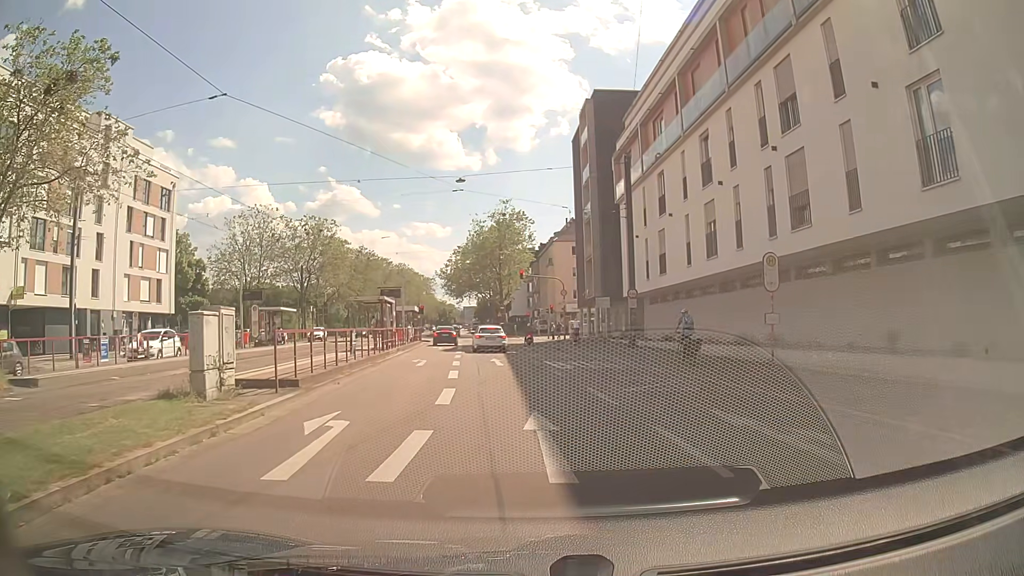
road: primary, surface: asphalt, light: Day
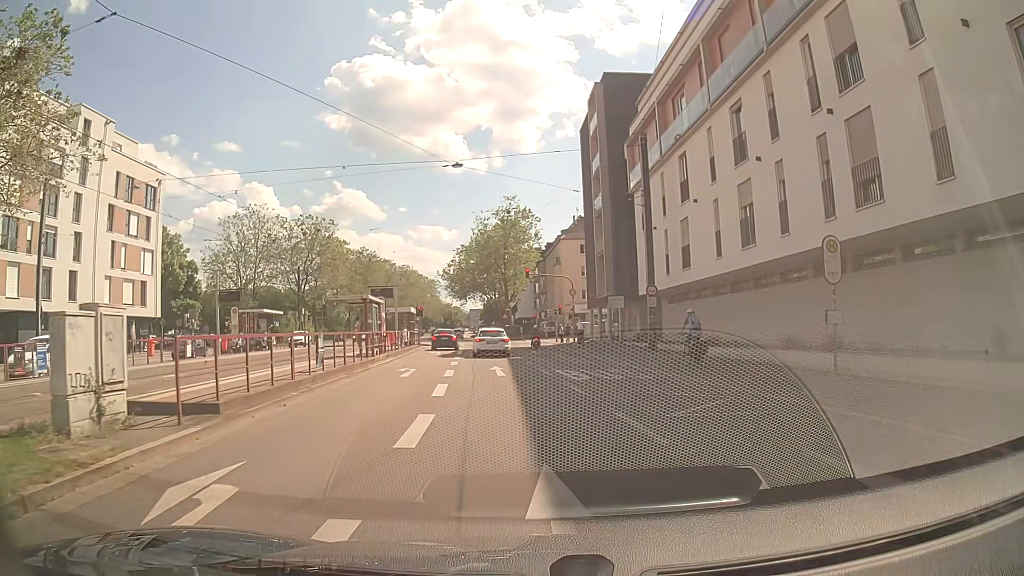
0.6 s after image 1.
(0.0, +4.0) m; -2°
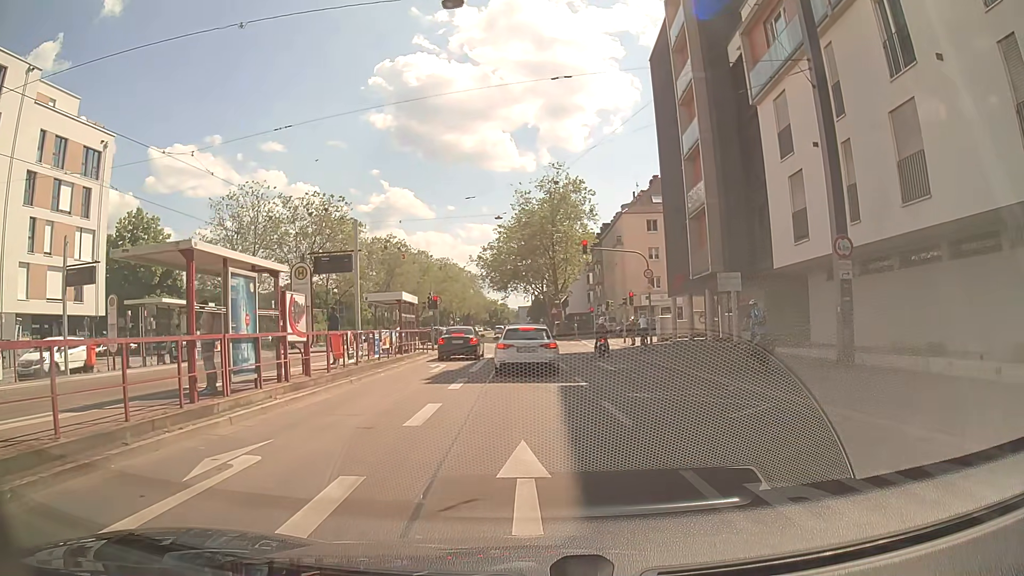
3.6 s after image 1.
(-0.1, +16.3) m; -1°
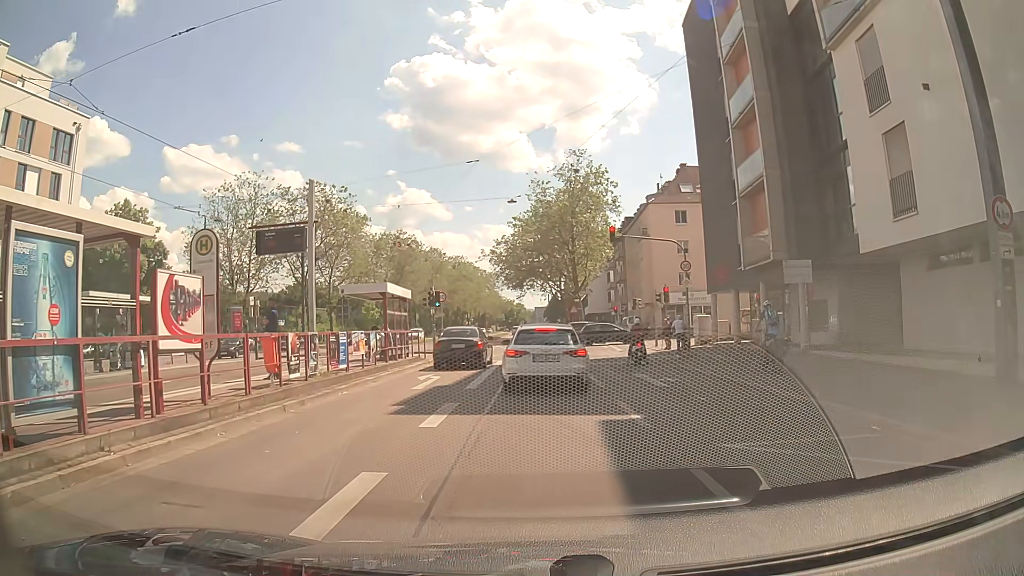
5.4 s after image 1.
(-0.2, +5.7) m; -2°
